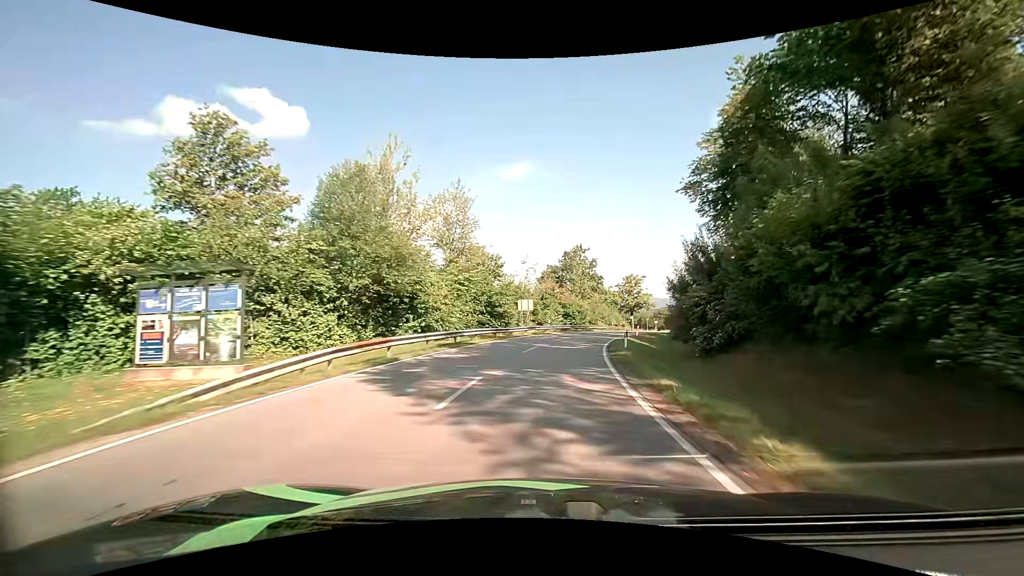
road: tertiary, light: Day
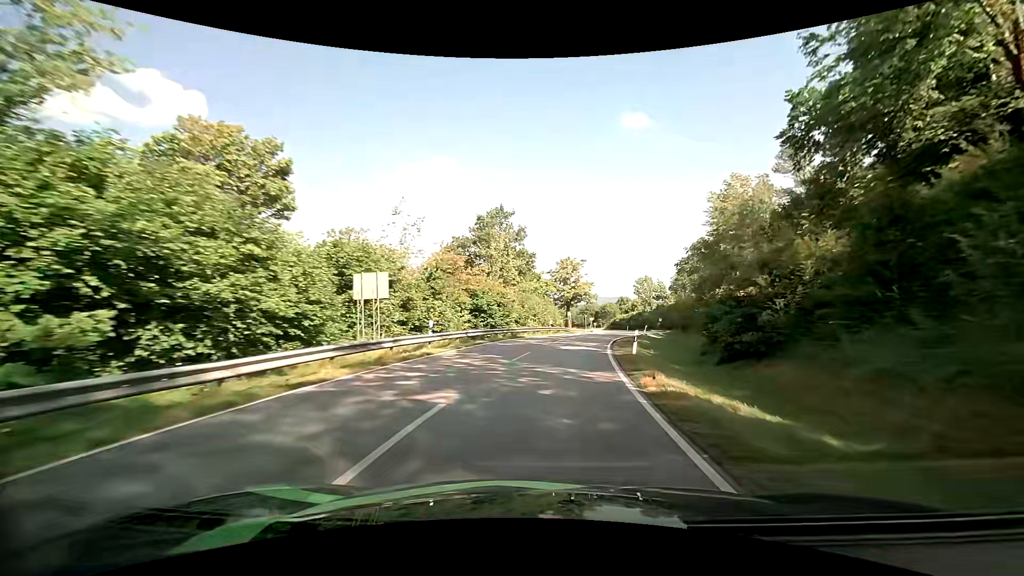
(+2.0, +27.3) m; +9°
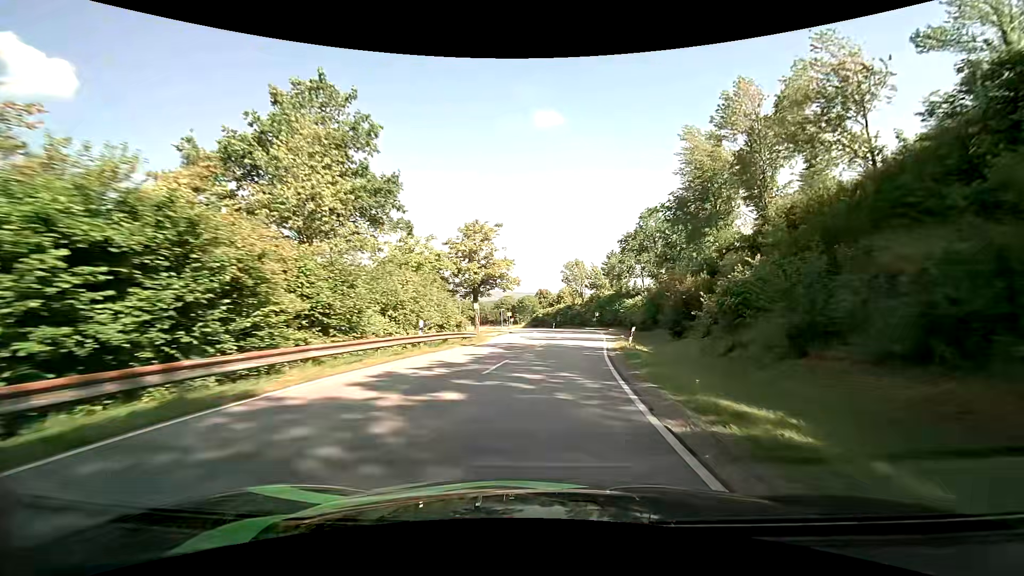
(+2.2, +27.7) m; +10°
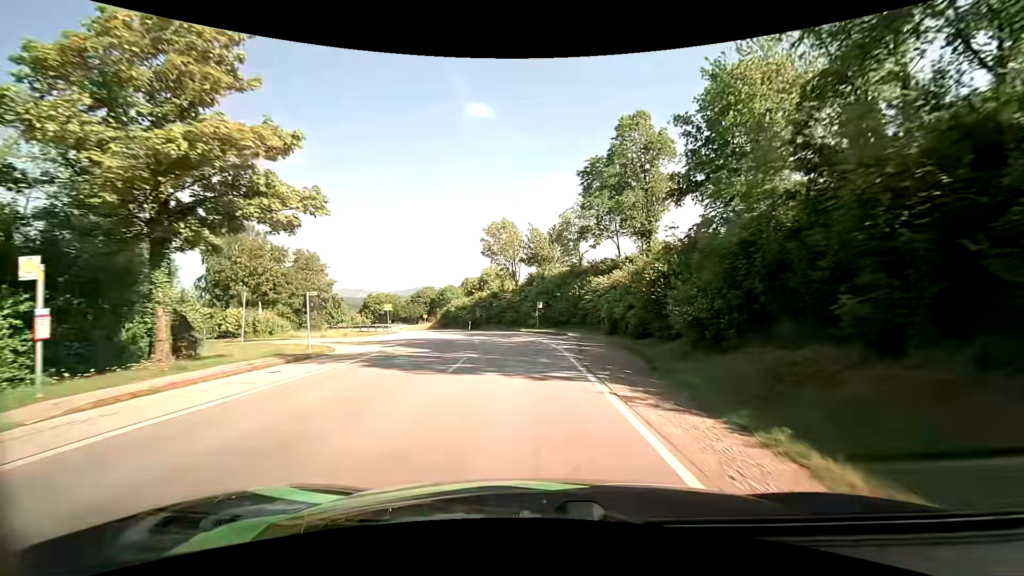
(+3.1, +35.5) m; +8°
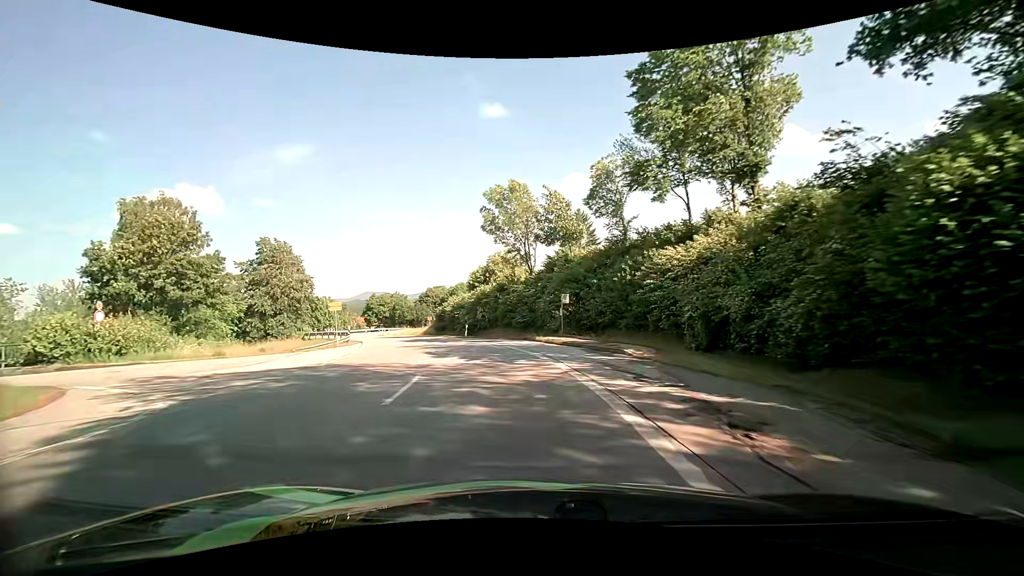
(-0.1, +16.4) m; -2°
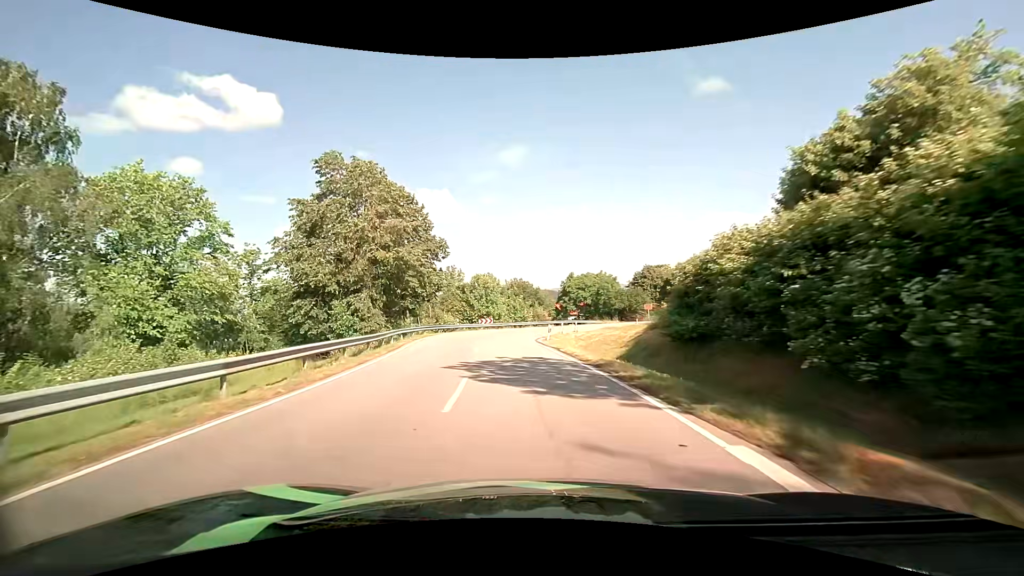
(-7.8, +37.0) m; -24°
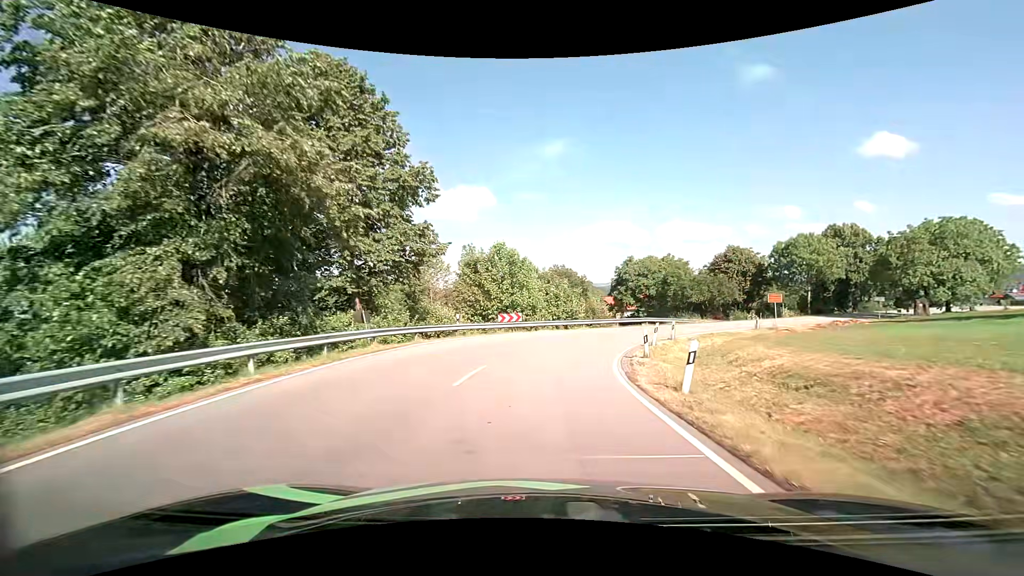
(-1.5, +21.6) m; -5°
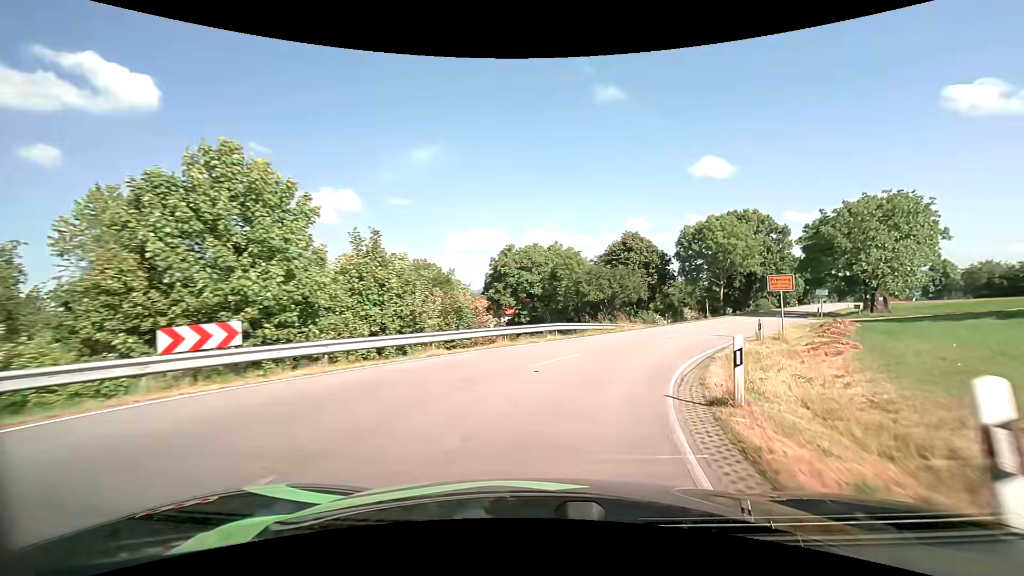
(+1.9, +20.7) m; +14°
(+1, +10) (+4, +19) (+9, +28) (+15, +36) (+20, +45) (+26, +53) (+31, +62) (+37, +70) (+42, +78) (+48, +86) m
